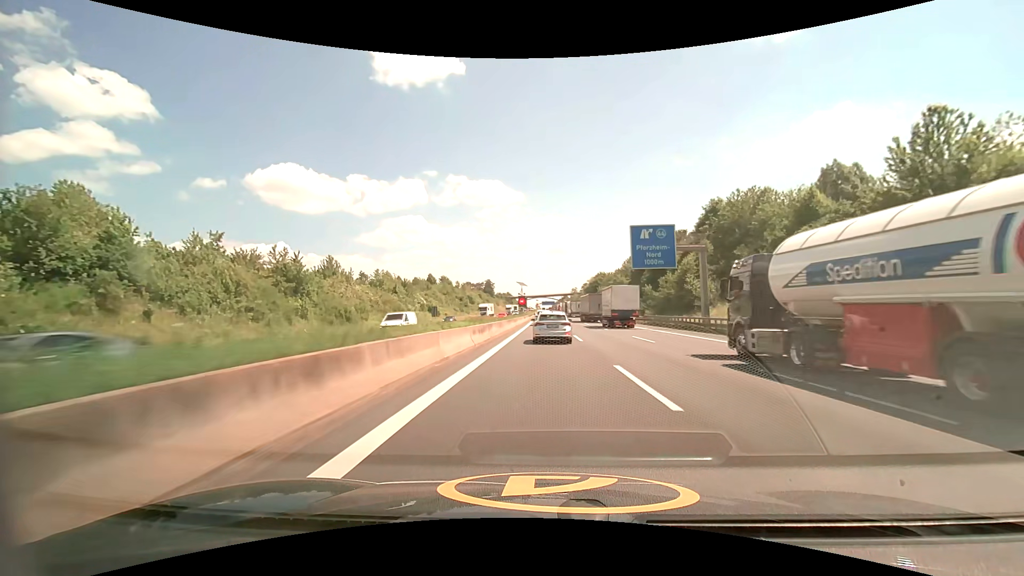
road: motorway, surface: asphalt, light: Day
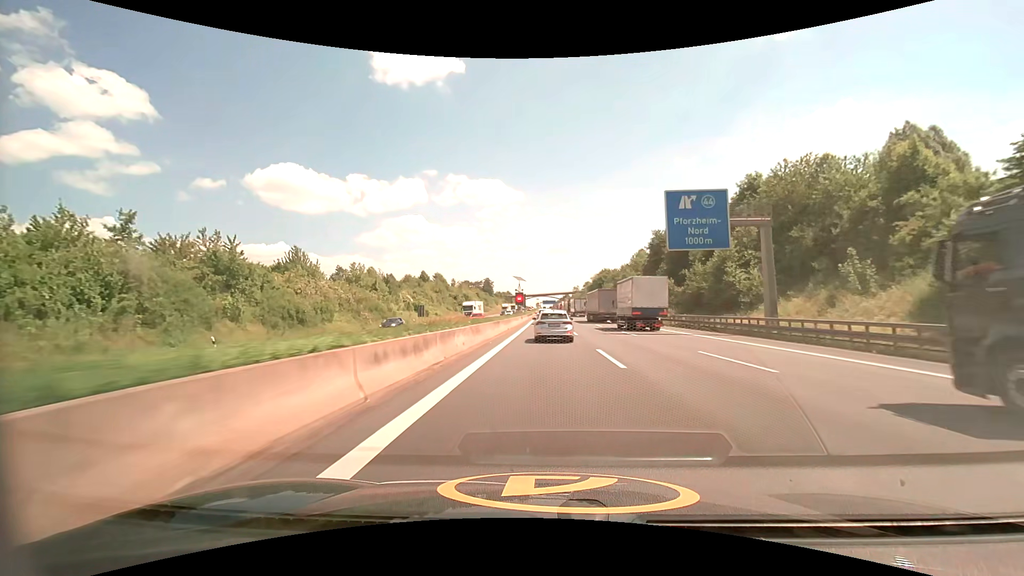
(0.0, +12.8) m; 0°
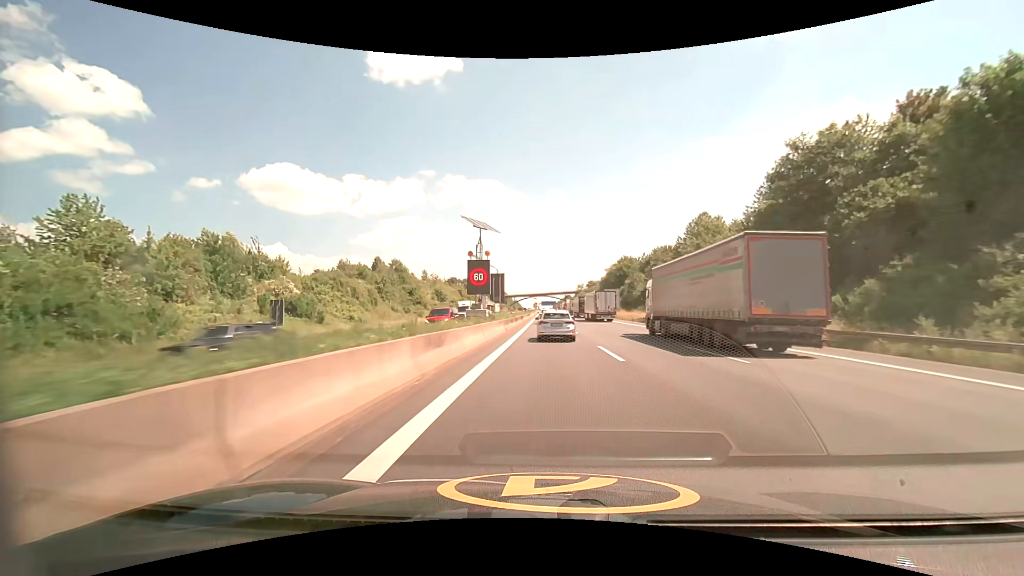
(0.0, +51.6) m; 0°
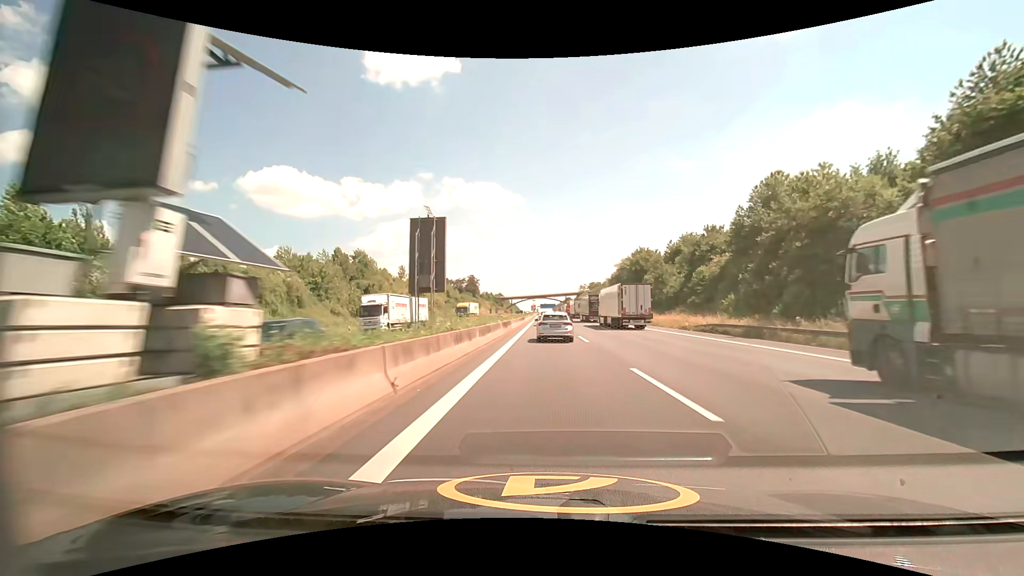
(0.0, +25.8) m; 0°
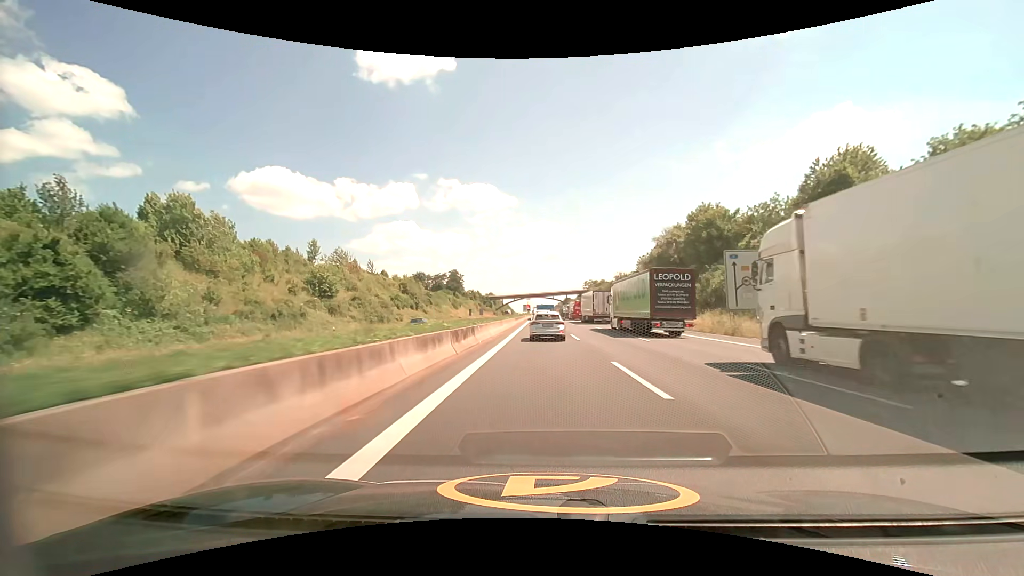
(+0.2, +52.5) m; 0°
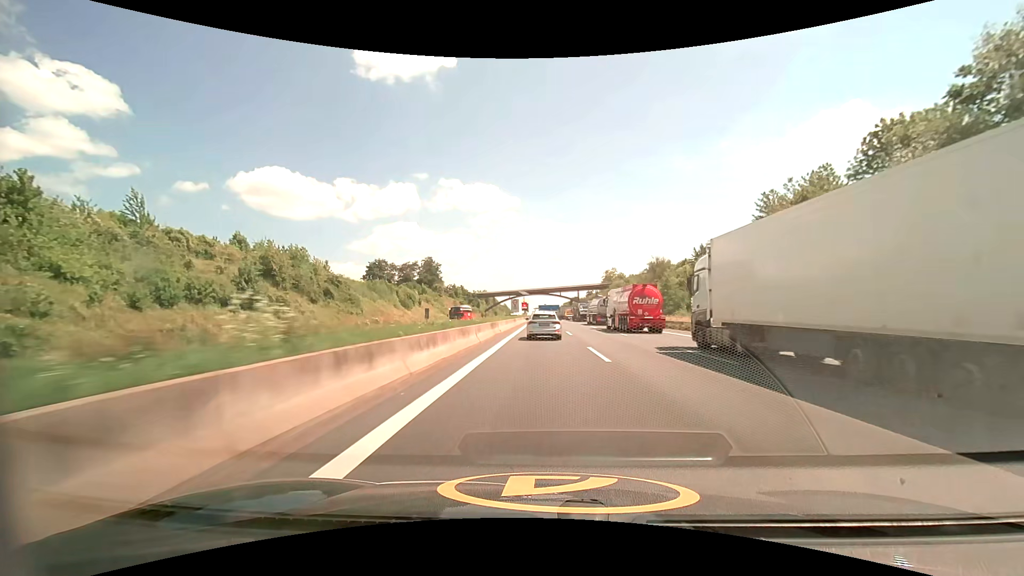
(-0.2, +65.4) m; 0°
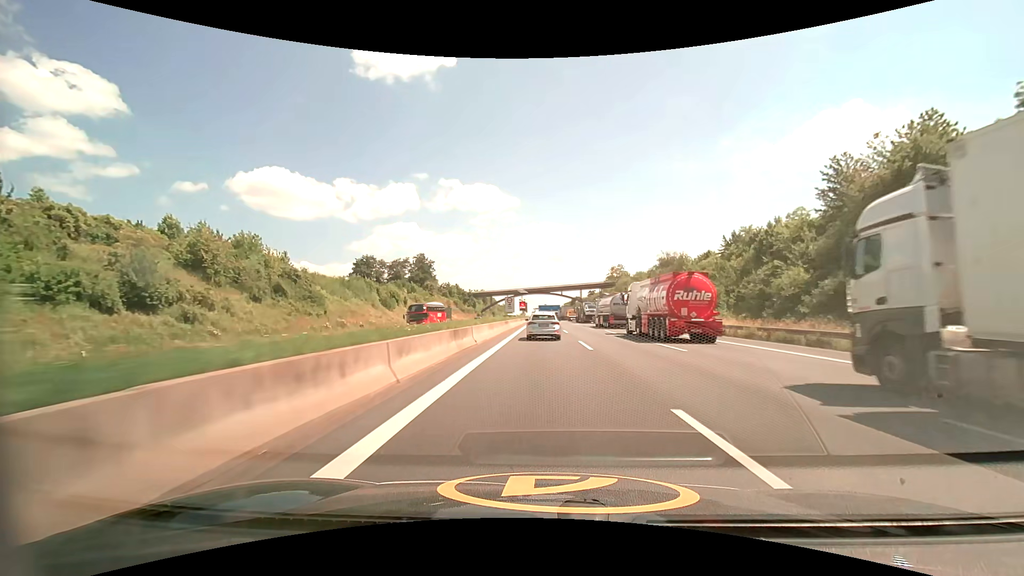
(0.0, +13.0) m; 0°
(0, +10) (0, +20) (0, +30) (0, +40) (0, +50) (0, +60) (0, +70) (0, +80) (0, +90) (0, +100) m
